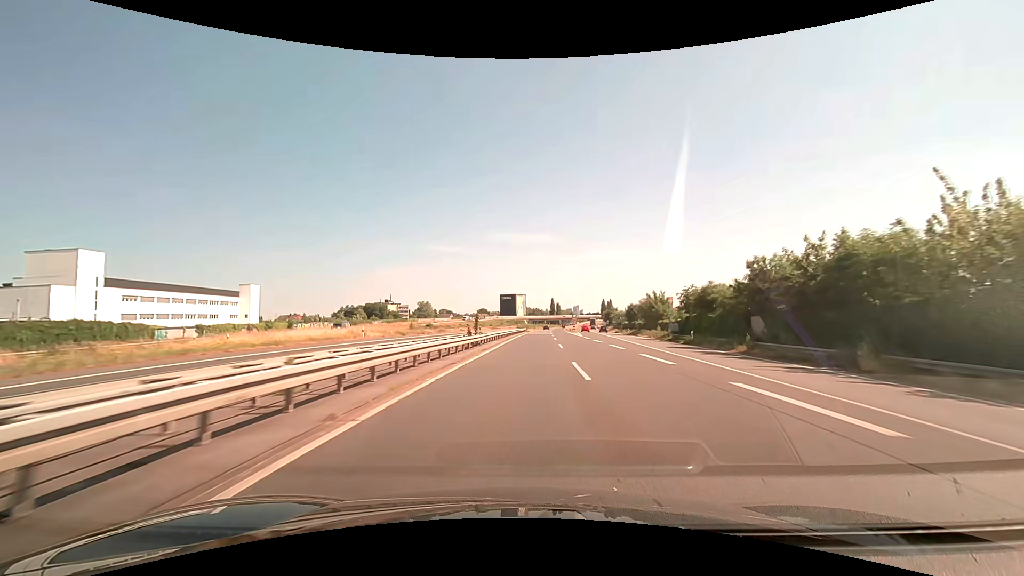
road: trunk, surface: asphalt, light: Day
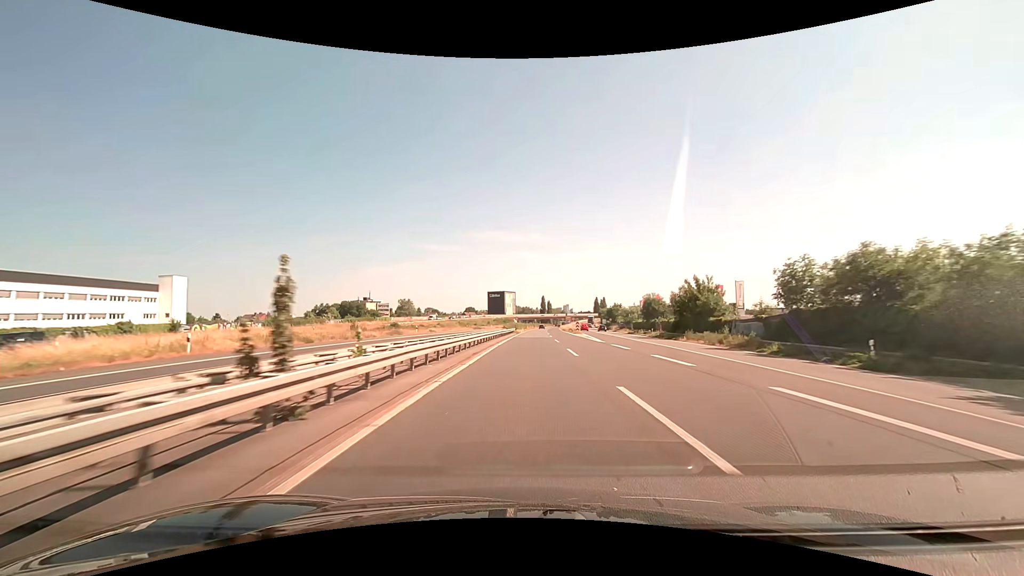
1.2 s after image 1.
(+0.2, +25.4) m; +1°
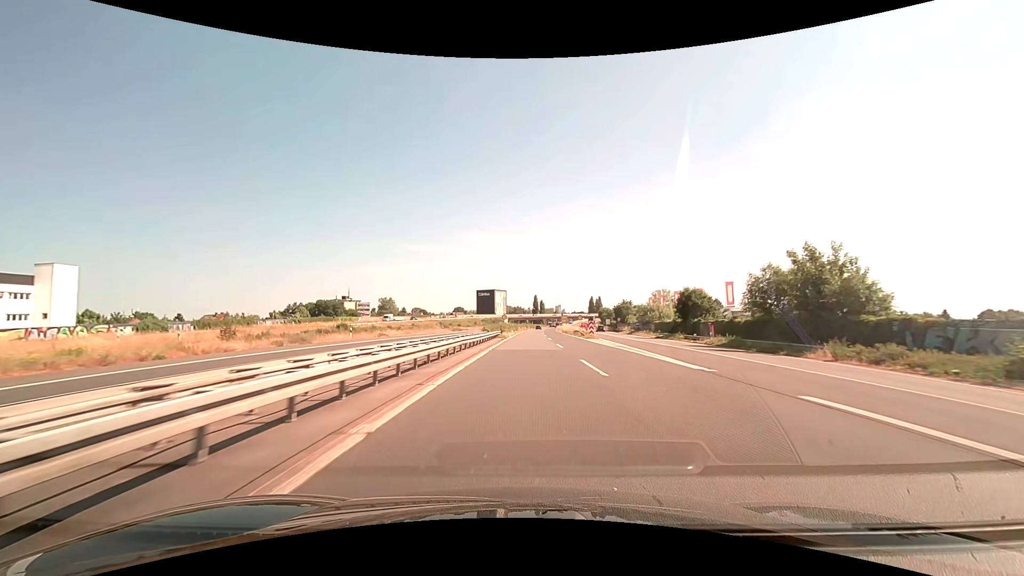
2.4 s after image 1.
(+0.2, +25.3) m; +1°
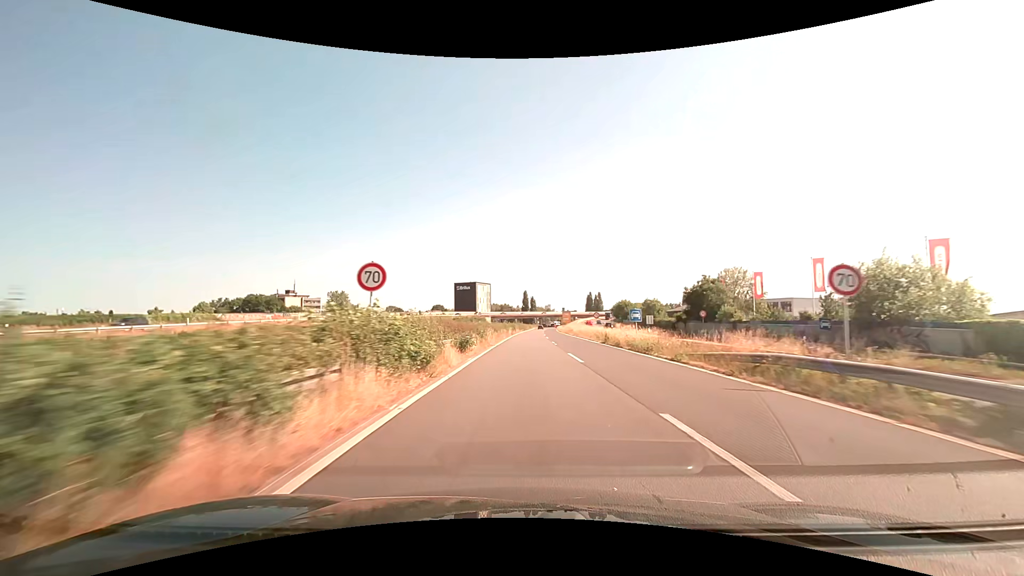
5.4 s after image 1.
(+0.7, +63.3) m; +1°
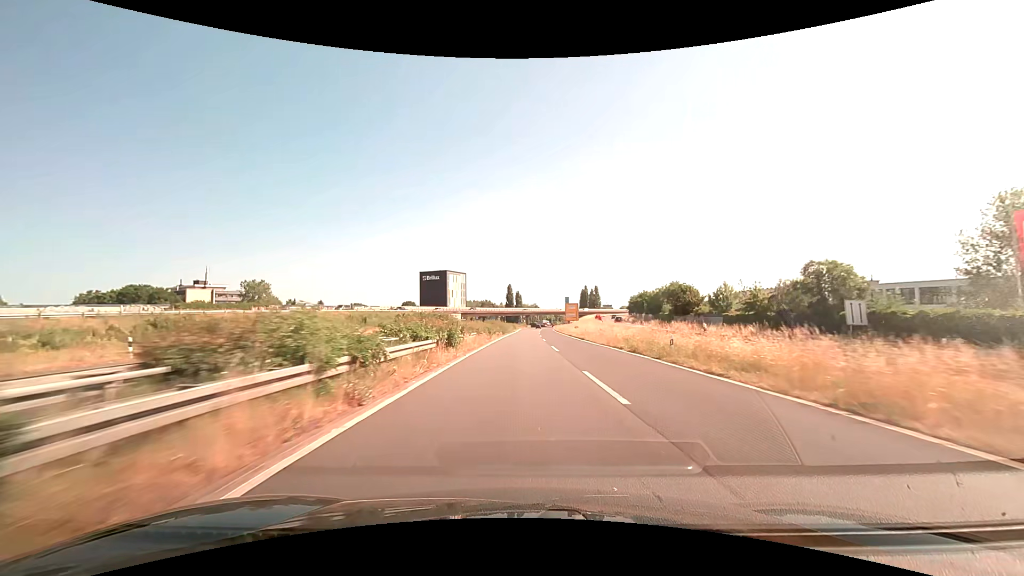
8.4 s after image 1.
(+0.9, +61.2) m; +2°
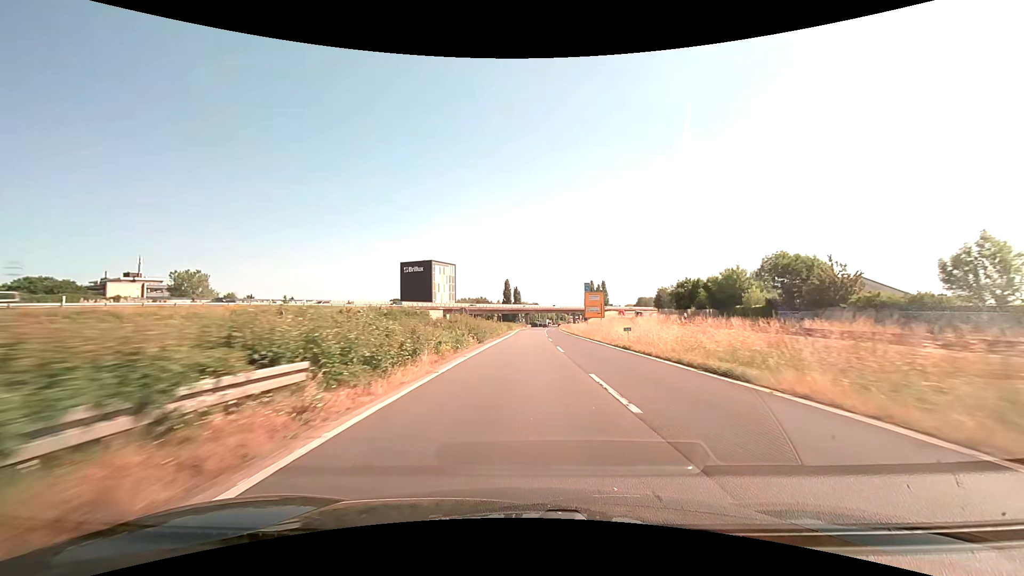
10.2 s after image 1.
(+0.1, +35.2) m; 0°
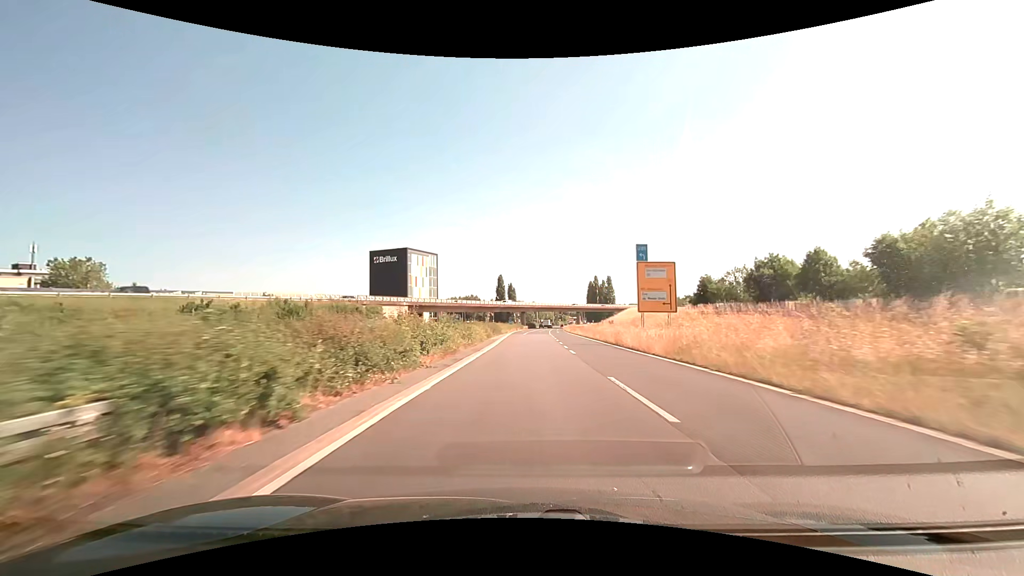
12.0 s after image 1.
(0.0, +35.1) m; 0°
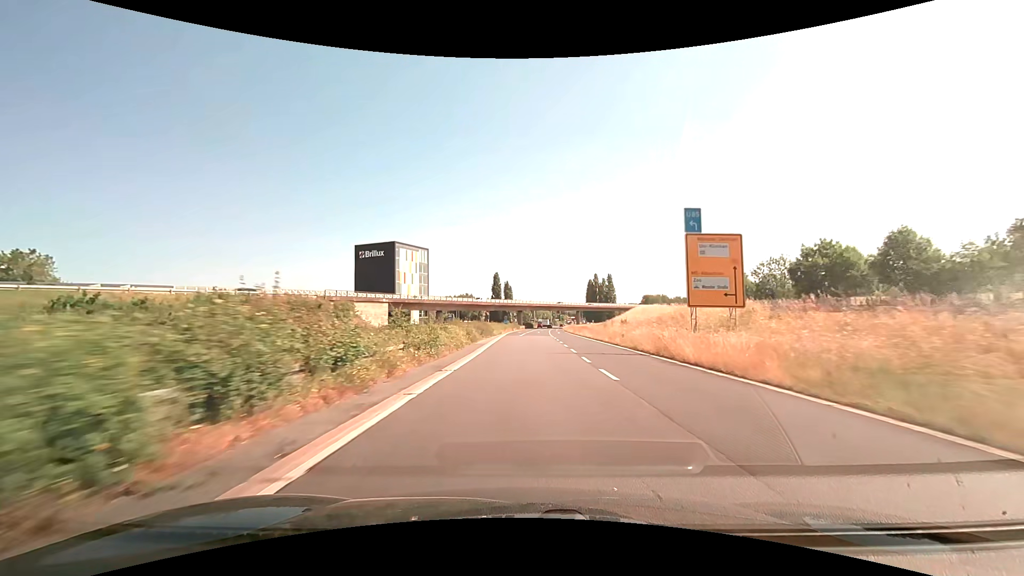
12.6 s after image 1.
(0.0, +11.7) m; 0°
(0, +10) (0, +20) (0, +30) (0, +40) (+1, +50) (+1, +60) (+1, +70) (+2, +80) (+2, +90) (+3, +100) m
